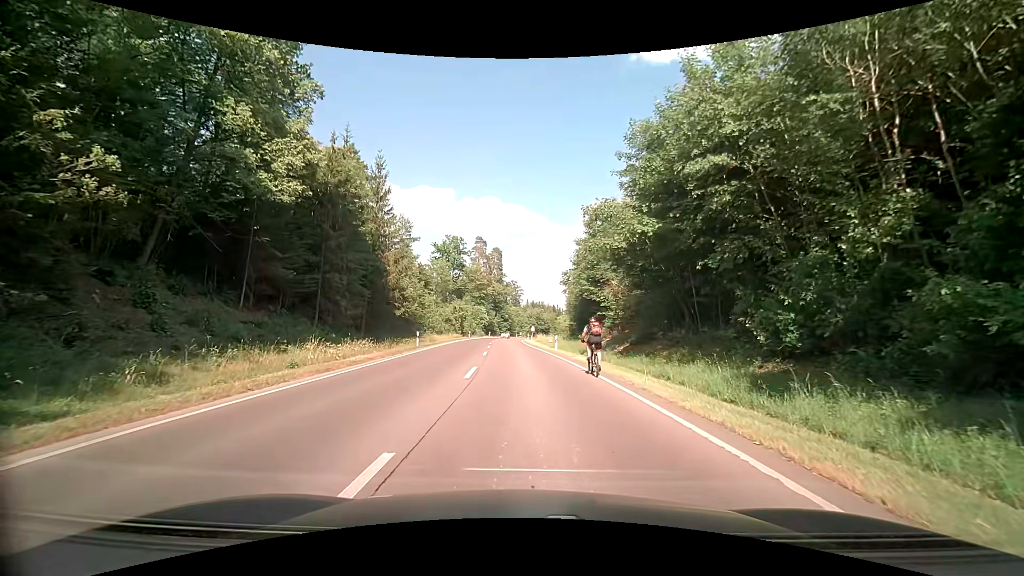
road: secondary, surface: asphalt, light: Day
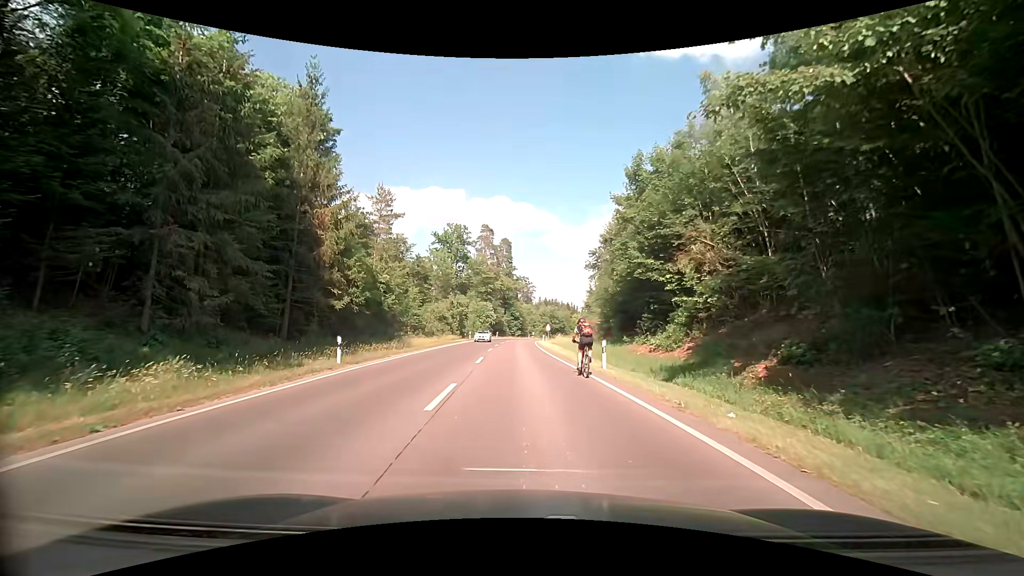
(0.0, +17.3) m; -1°
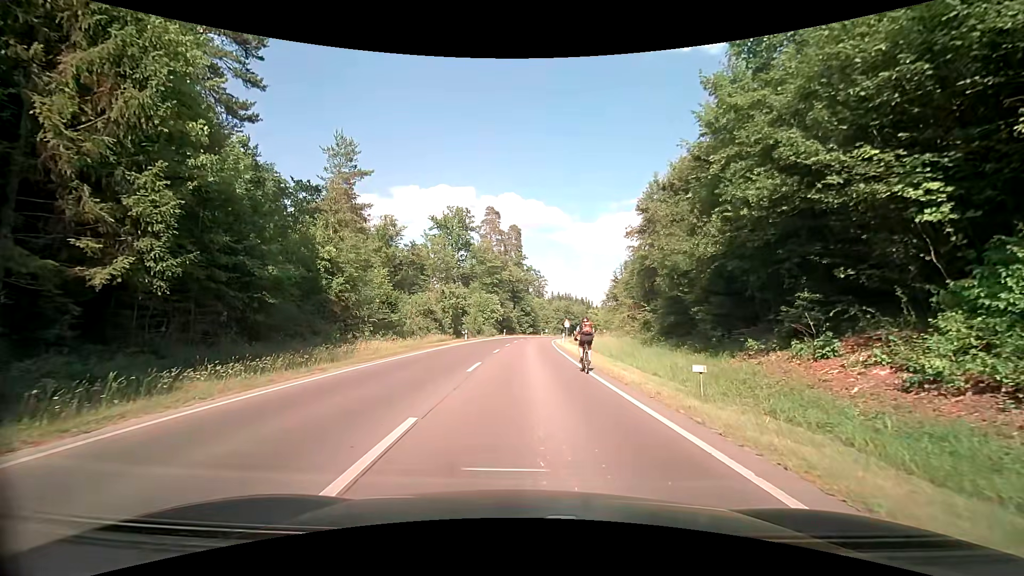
(-0.2, +16.8) m; -1°
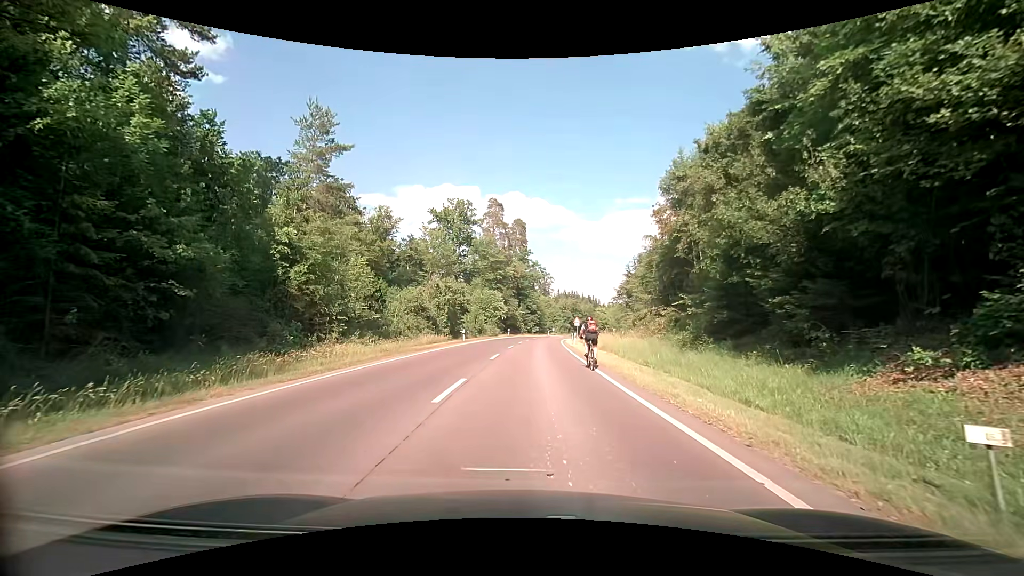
(-0.1, +6.5) m; -1°
(0, +10) (0, +20) (0, +30) (+1, +40) (+1, +50) (+2, +60) (+3, +70) (+4, +80) (+5, +90) (+7, +100) m
